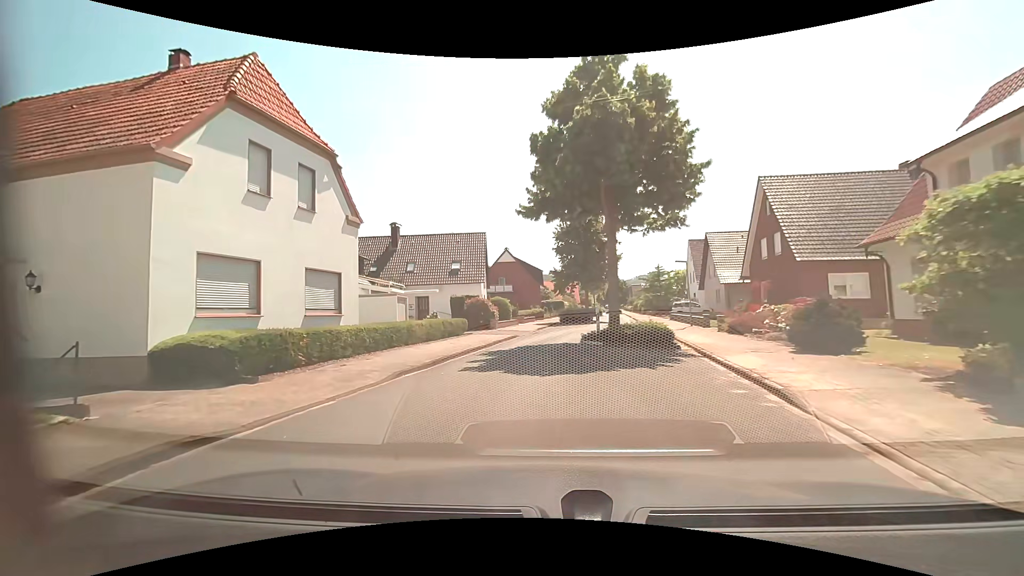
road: unclassified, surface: asphalt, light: Day
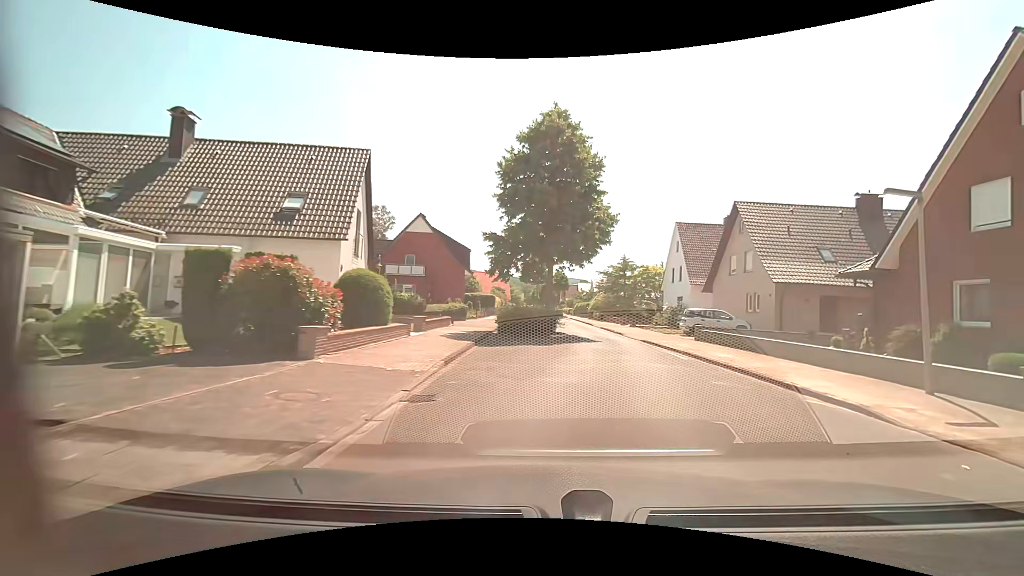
(-0.5, +21.1) m; +9°
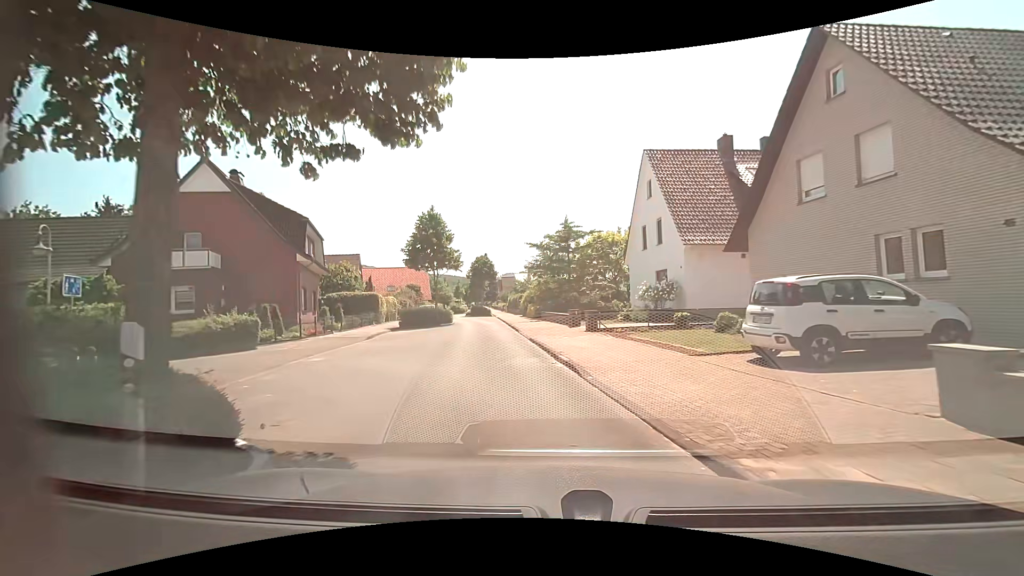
(+2.6, +19.6) m; +6°
